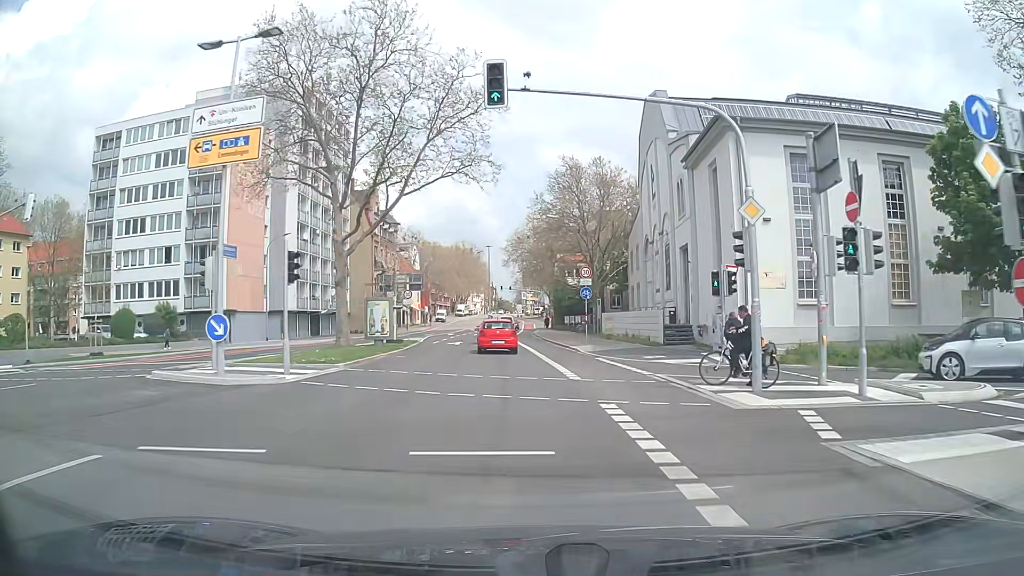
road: secondary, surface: asphalt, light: Day
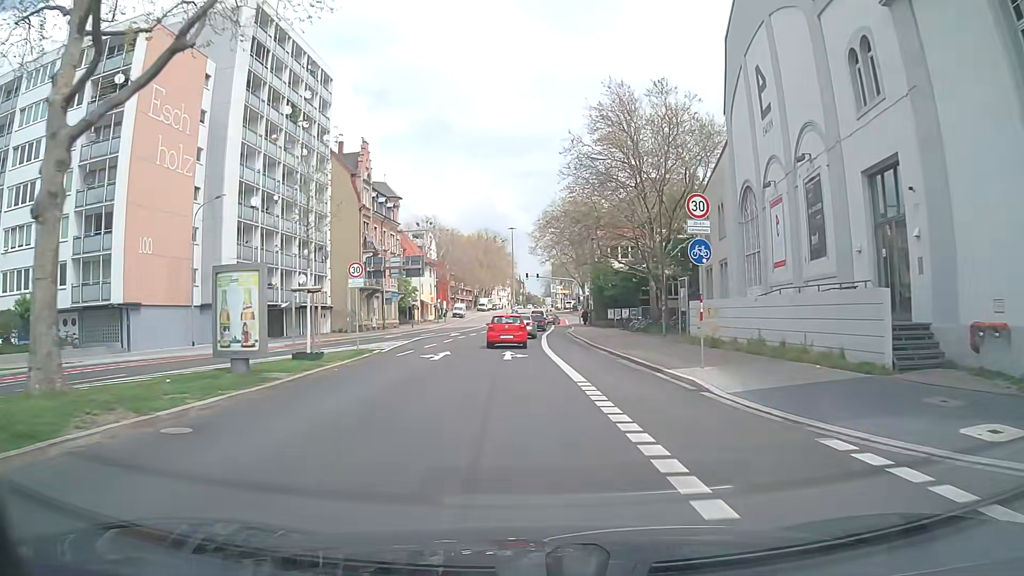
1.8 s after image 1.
(-0.4, +18.7) m; -2°
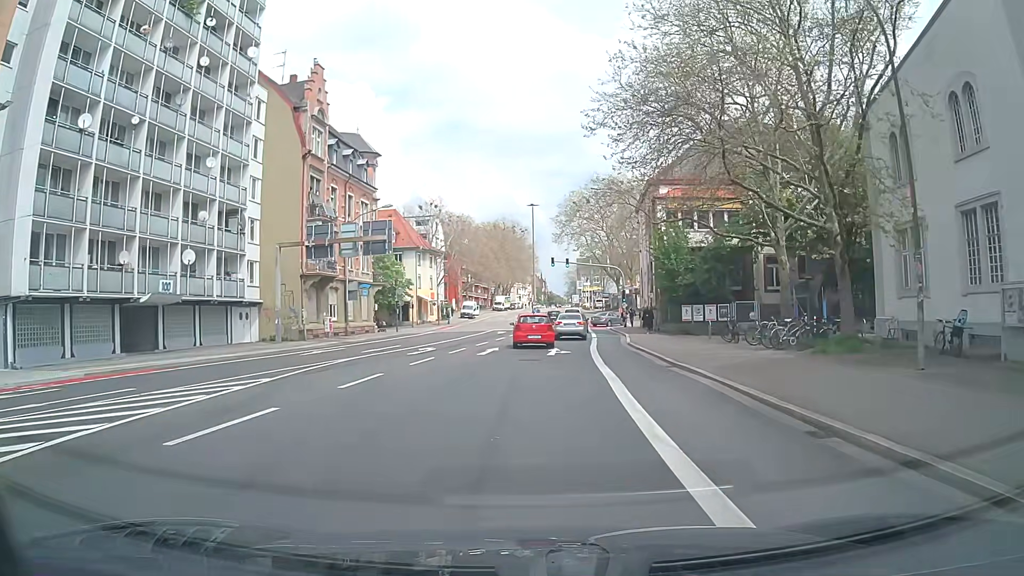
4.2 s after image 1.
(-0.6, +22.8) m; -2°
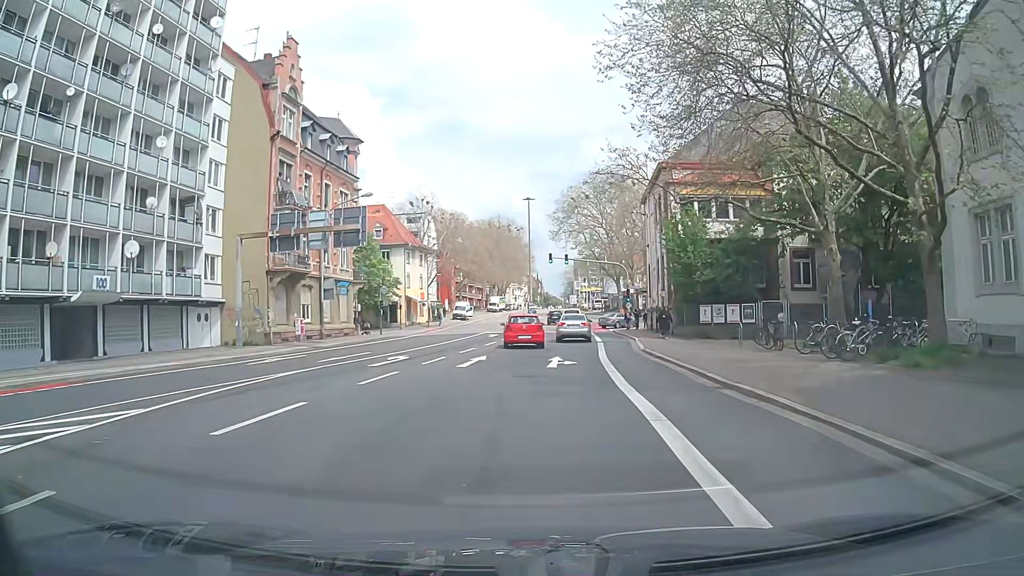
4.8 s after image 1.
(0.0, +5.2) m; 0°
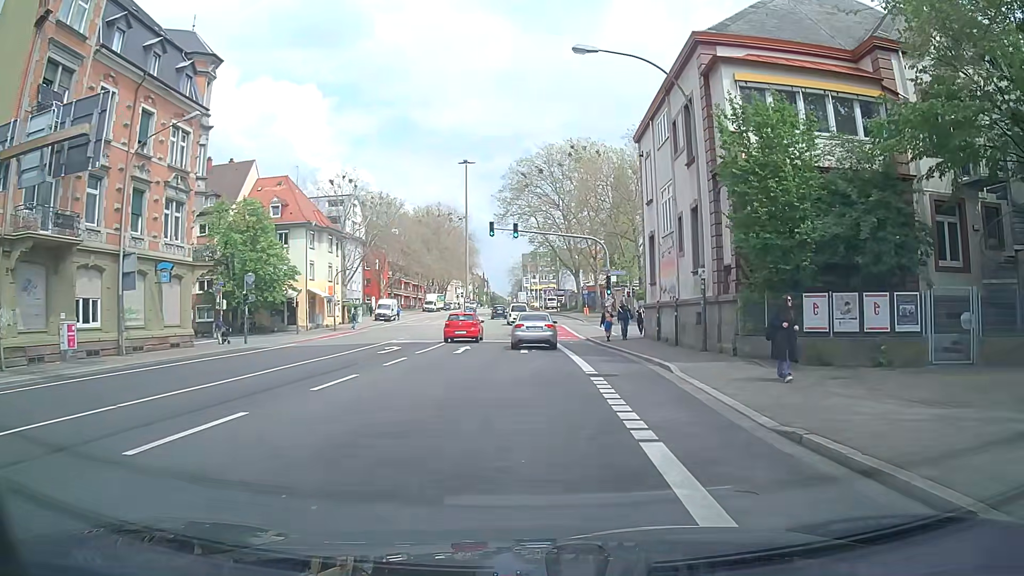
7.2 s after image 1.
(+0.9, +19.1) m; +5°
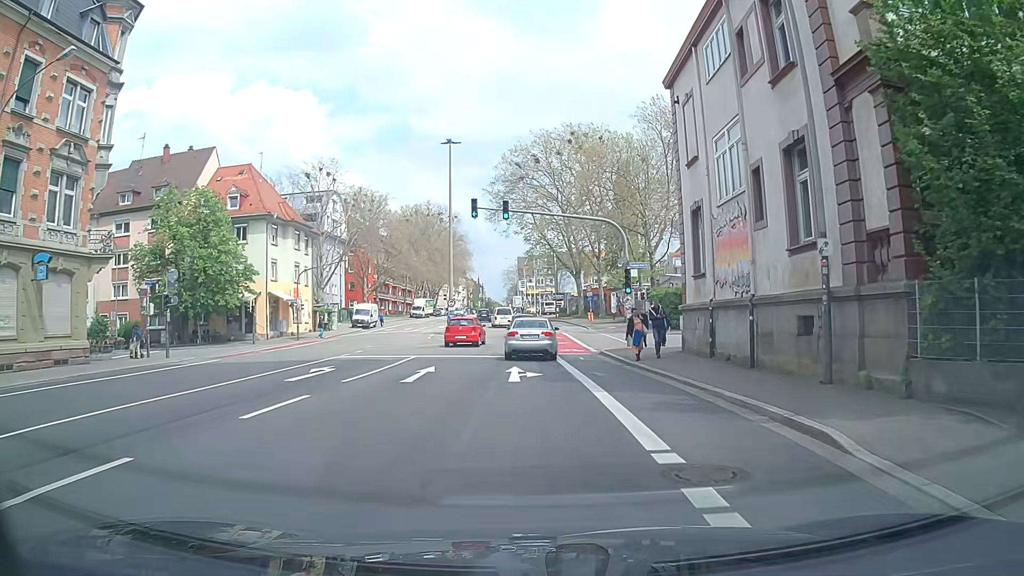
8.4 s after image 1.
(+0.1, +9.1) m; 0°
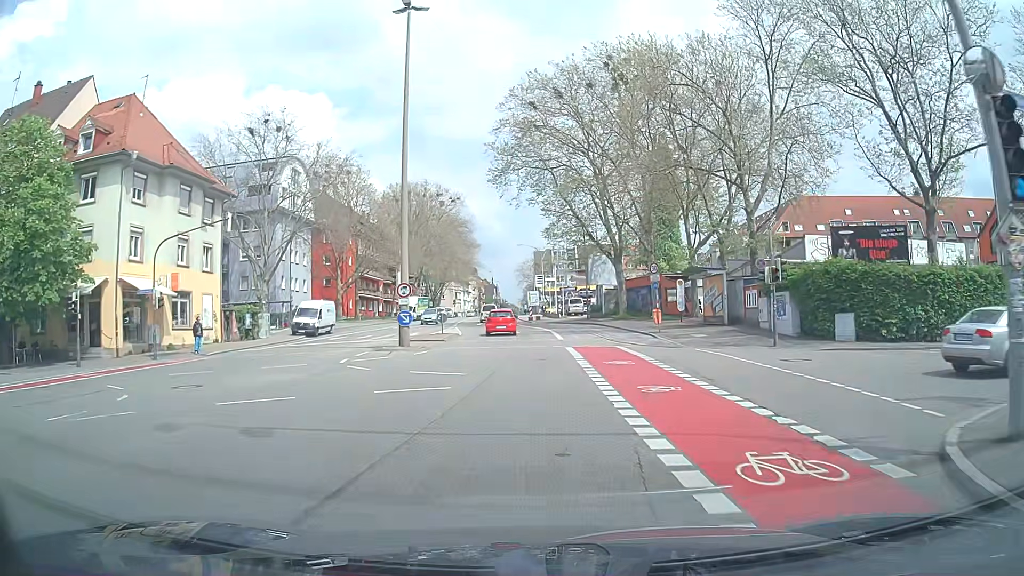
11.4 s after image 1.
(-0.2, +23.9) m; -1°
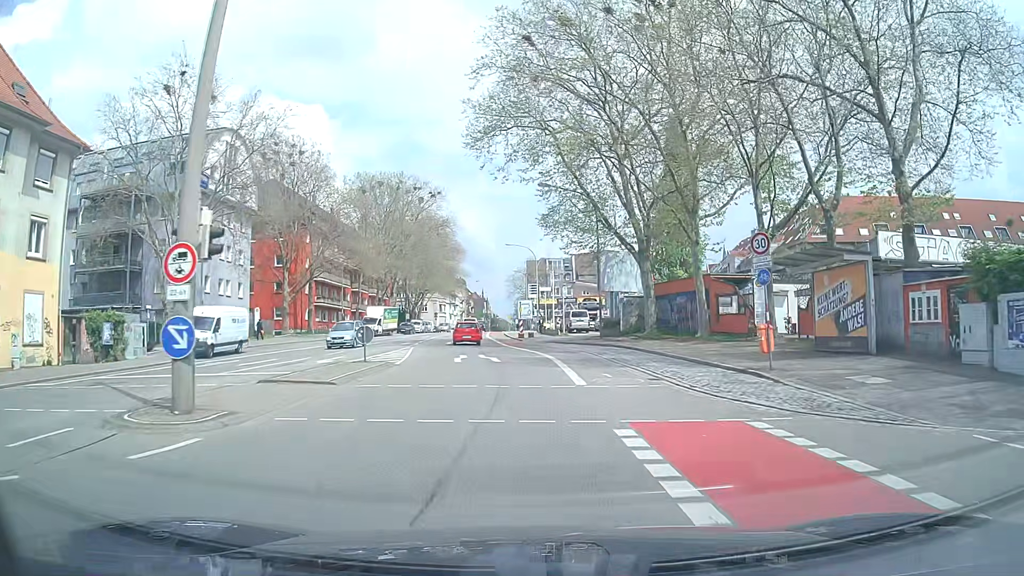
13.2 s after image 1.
(+0.1, +16.8) m; +1°
(0, +10) (0, +20) (-1, +30) (-2, +40) (-4, +50) (-5, +60) (-6, +70) (-7, +80) (-7, +90) (-8, +100) m
